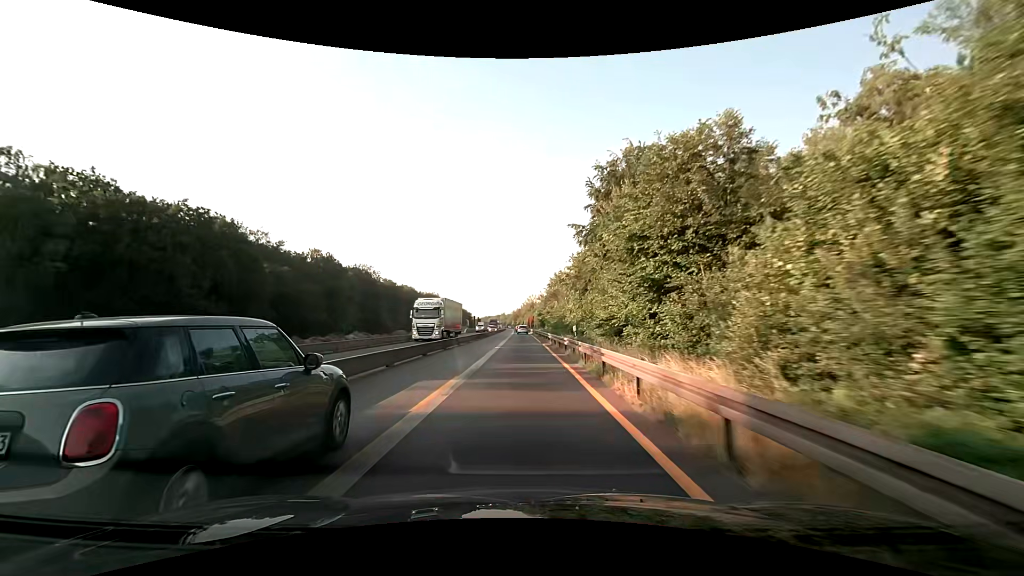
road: motorway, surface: asphalt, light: Day
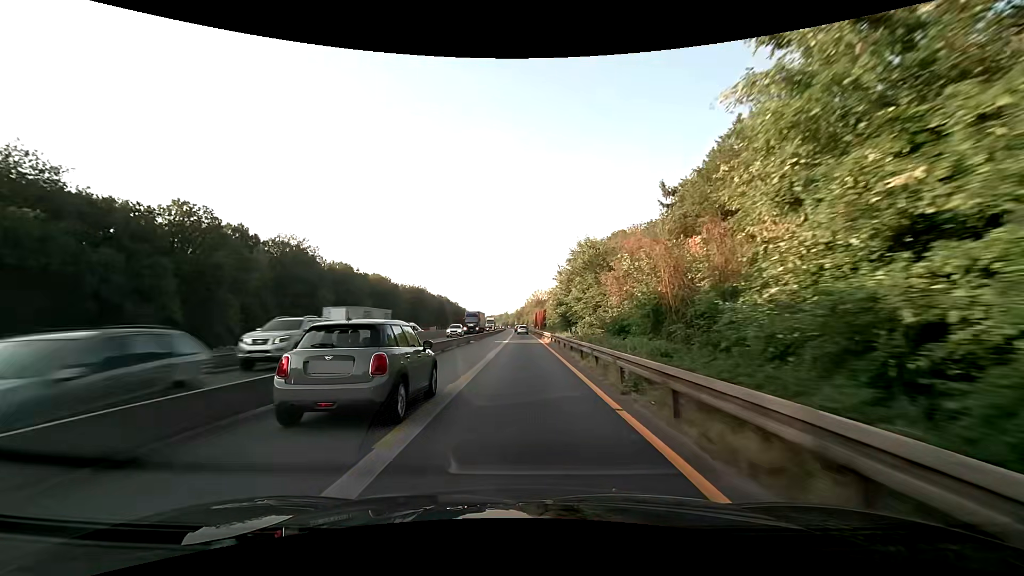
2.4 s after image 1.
(-0.4, +50.1) m; -1°
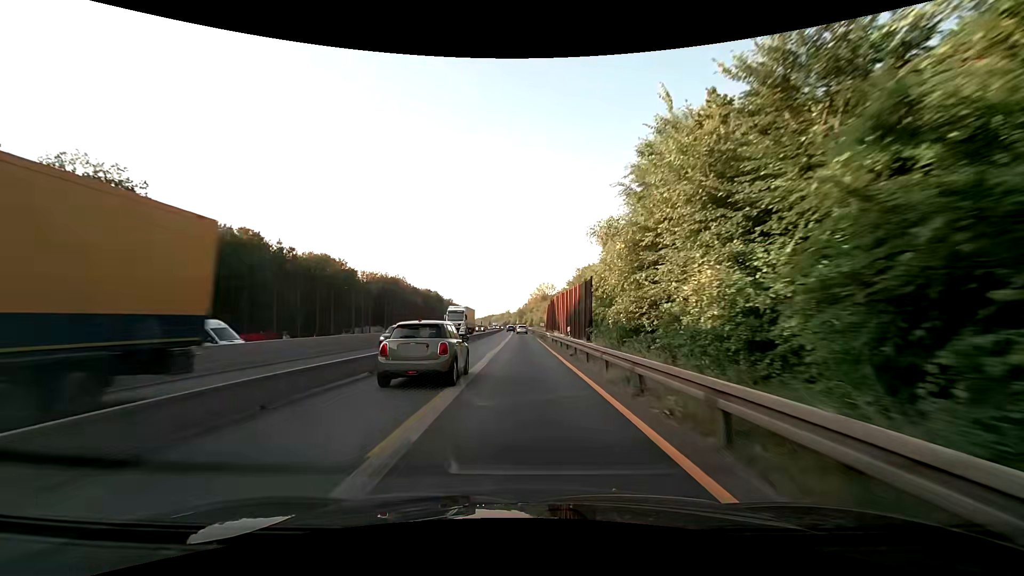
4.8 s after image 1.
(0.0, +50.0) m; 0°
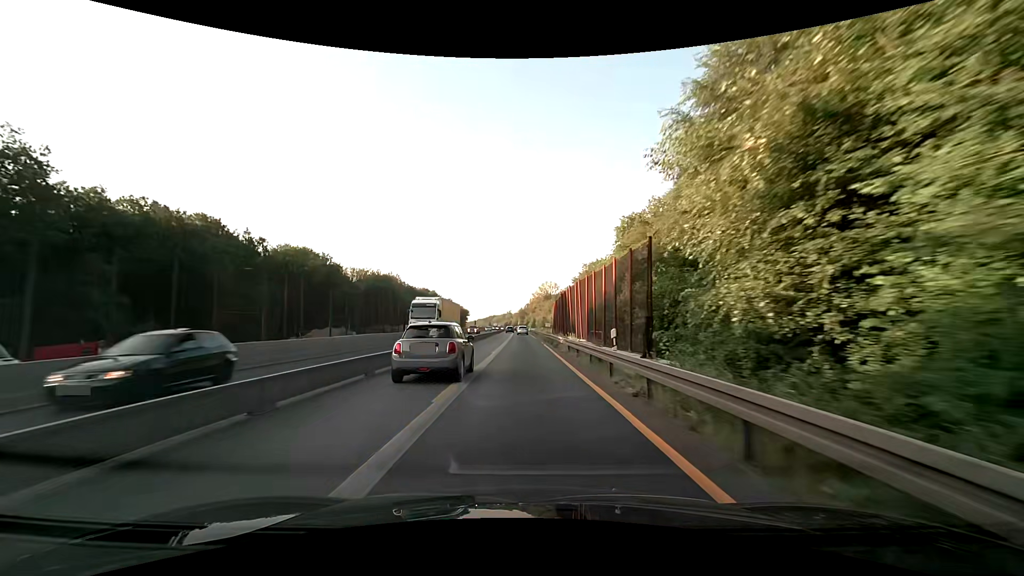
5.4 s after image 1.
(0.0, +12.5) m; 0°
(0, +10) (0, +20) (0, +30) (0, +40) (0, +50) (0, +60) (0, +70) (0, +80) (0, +90) (0, +100) m
